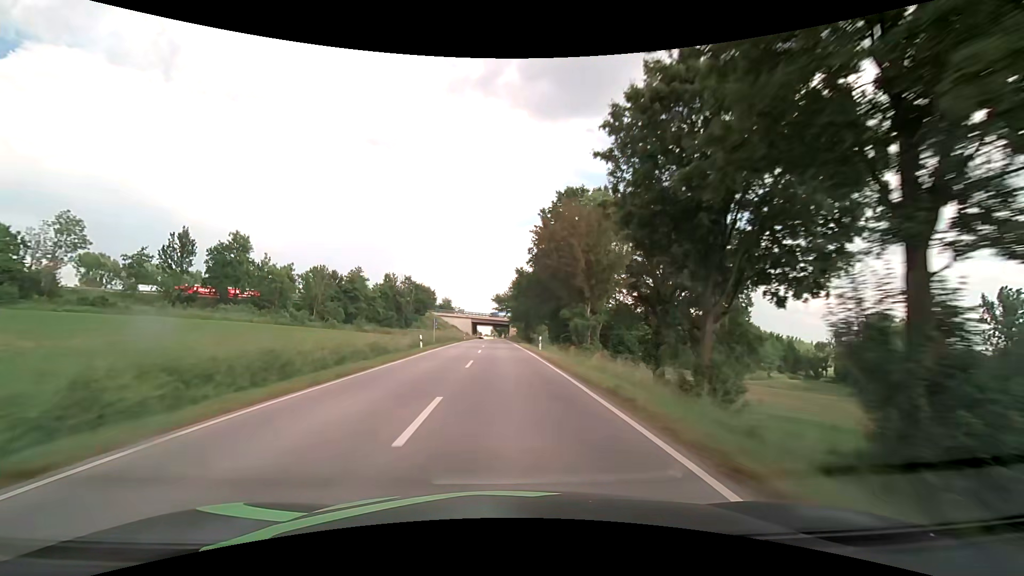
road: secondary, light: Day
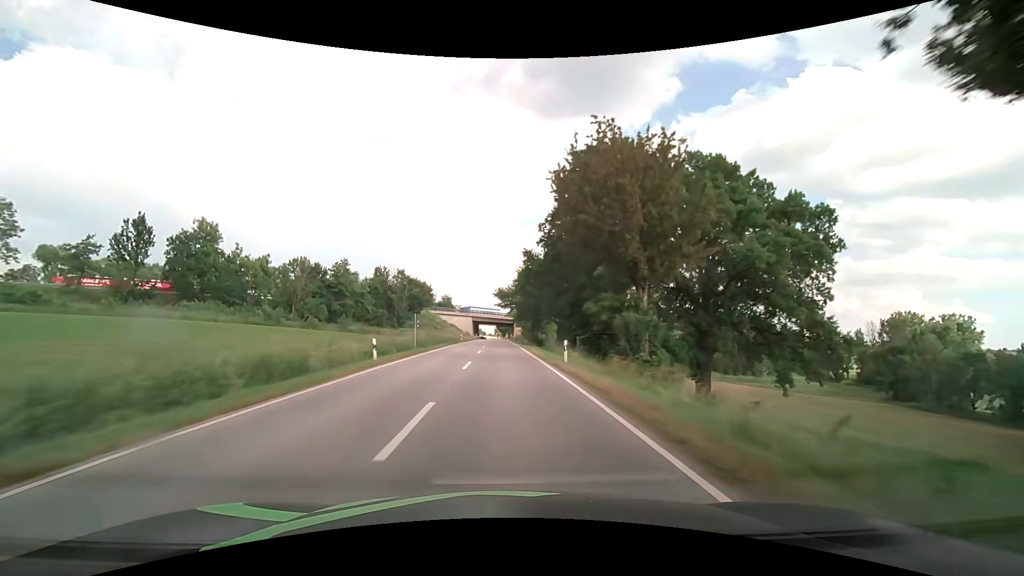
(0.0, +12.6) m; 0°
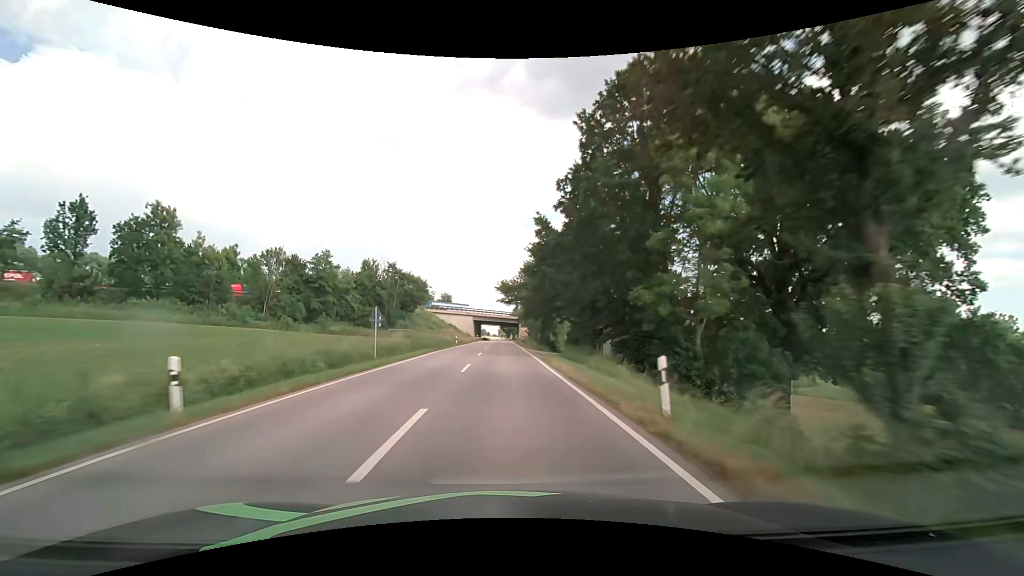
(0.0, +12.7) m; 0°
